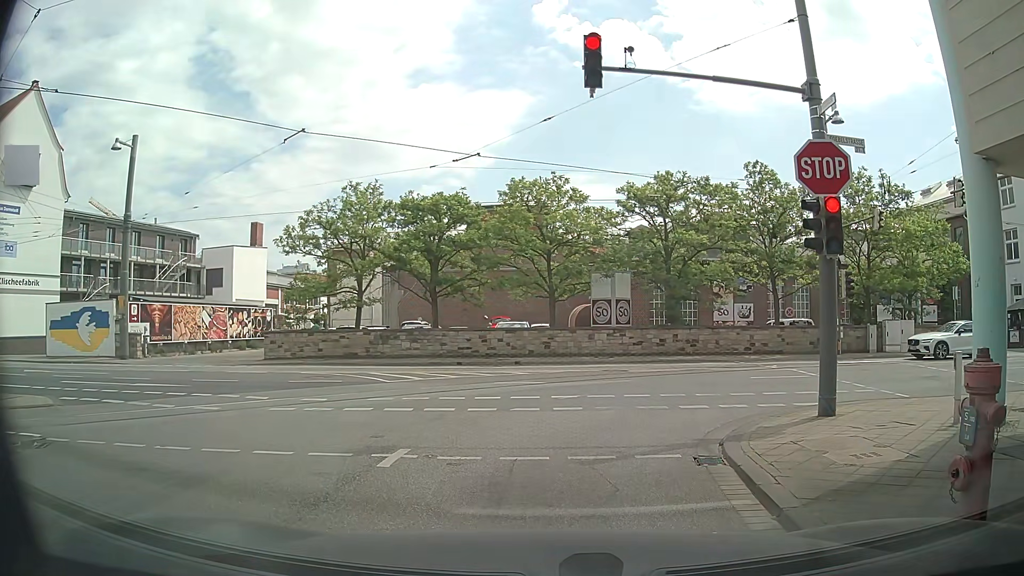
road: residential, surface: asphalt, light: Day
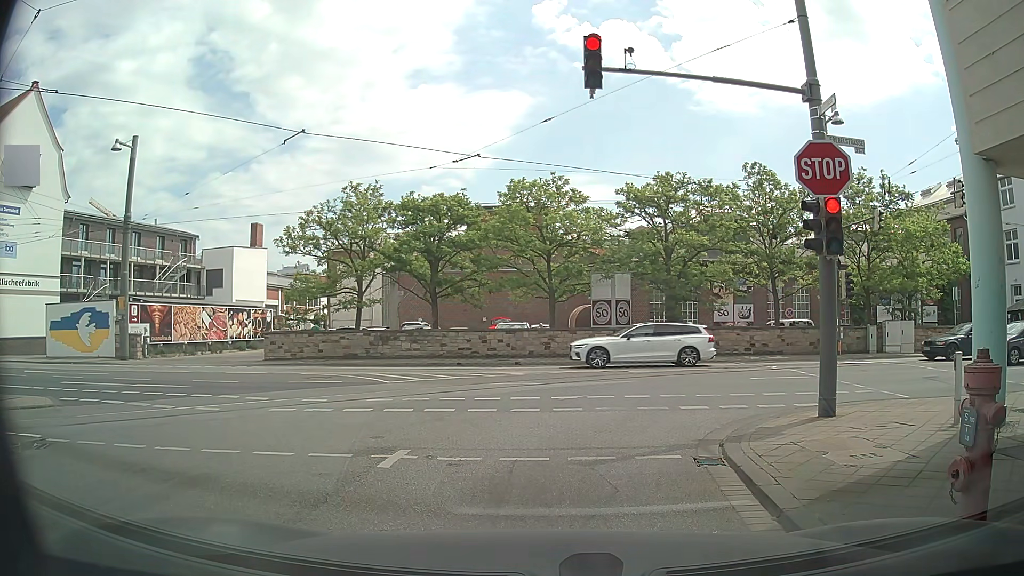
(0.0, +0.1) m; 0°
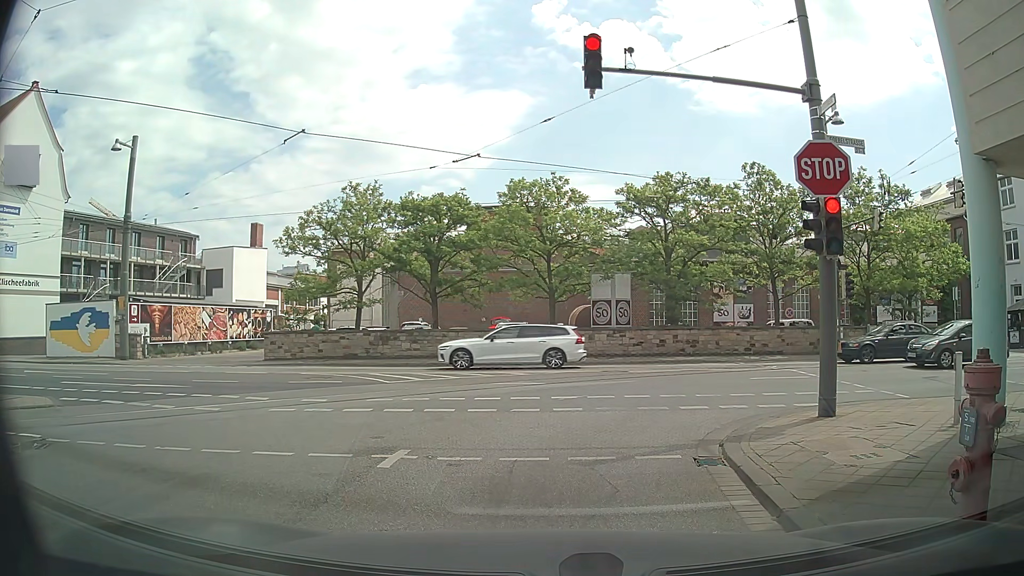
(0.0, 0.0) m; 0°
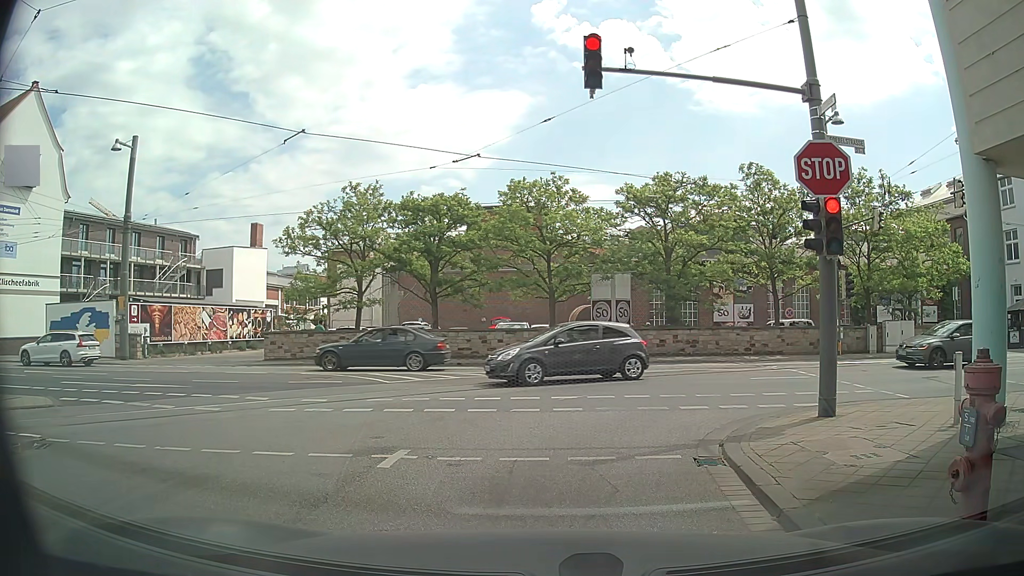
(0.0, 0.0) m; 0°
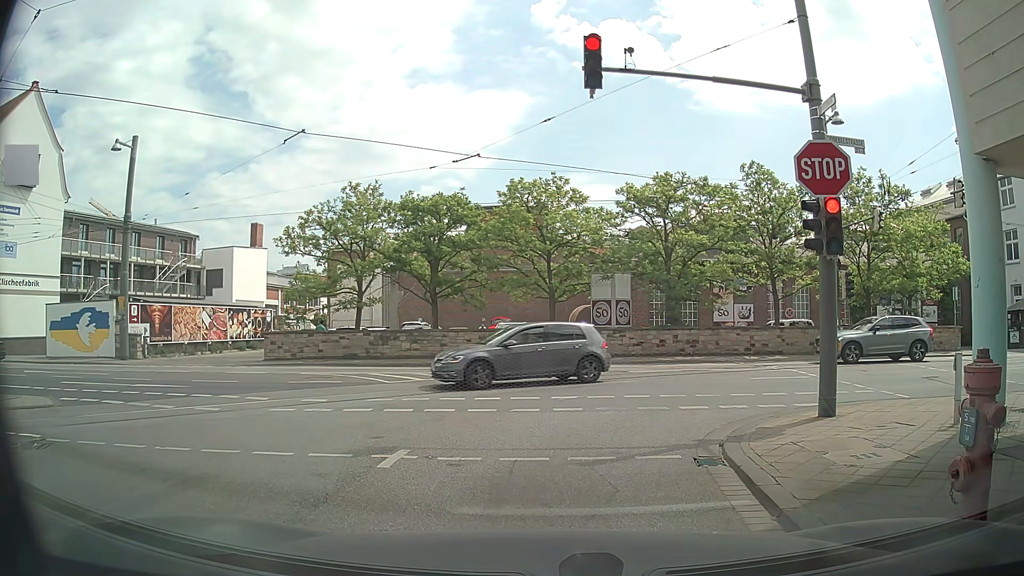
(0.0, 0.0) m; 0°
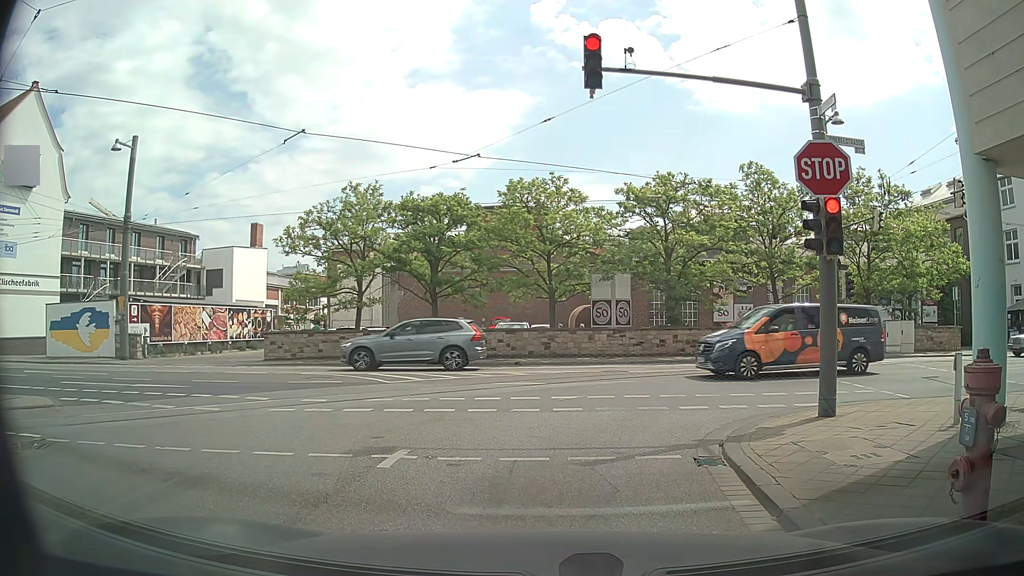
(0.0, 0.0) m; 0°
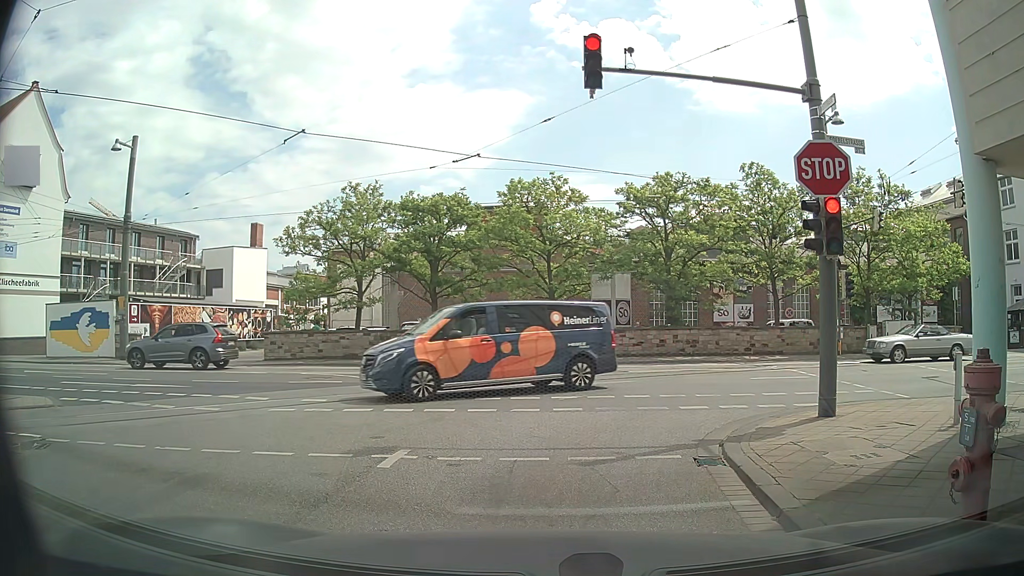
(0.0, 0.0) m; 0°
